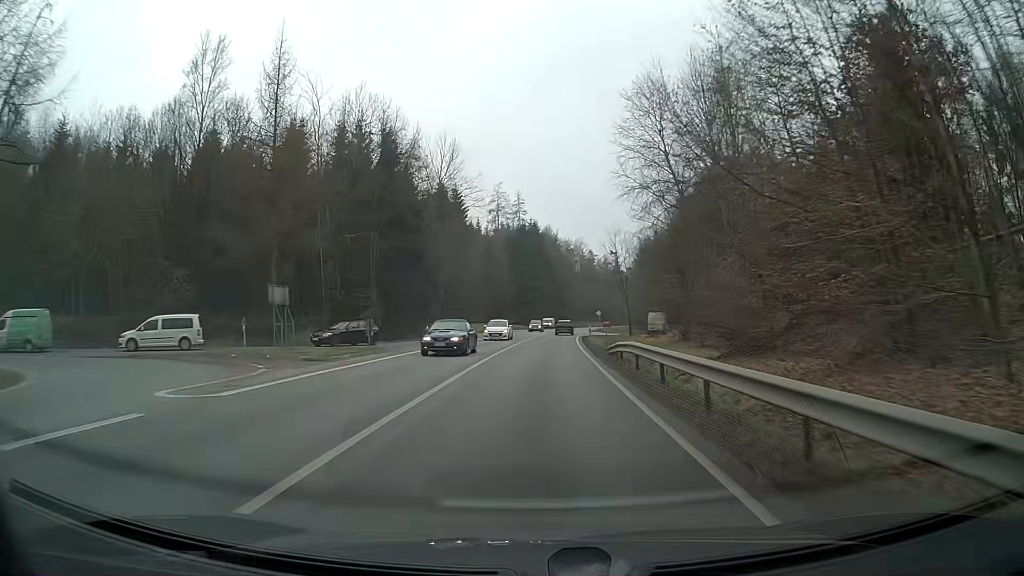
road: primary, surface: asphalt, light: Day
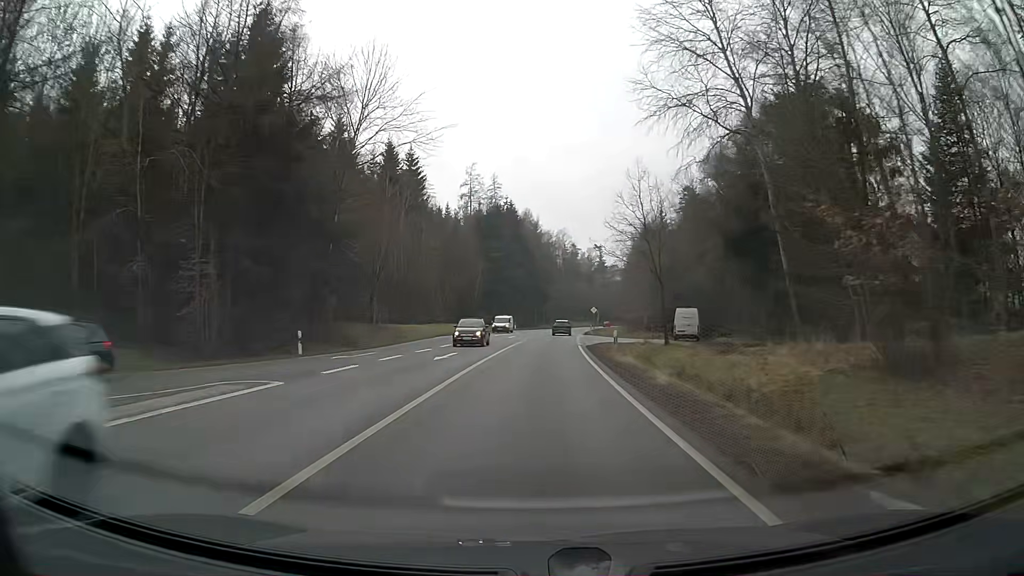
(+0.4, +24.7) m; +2°
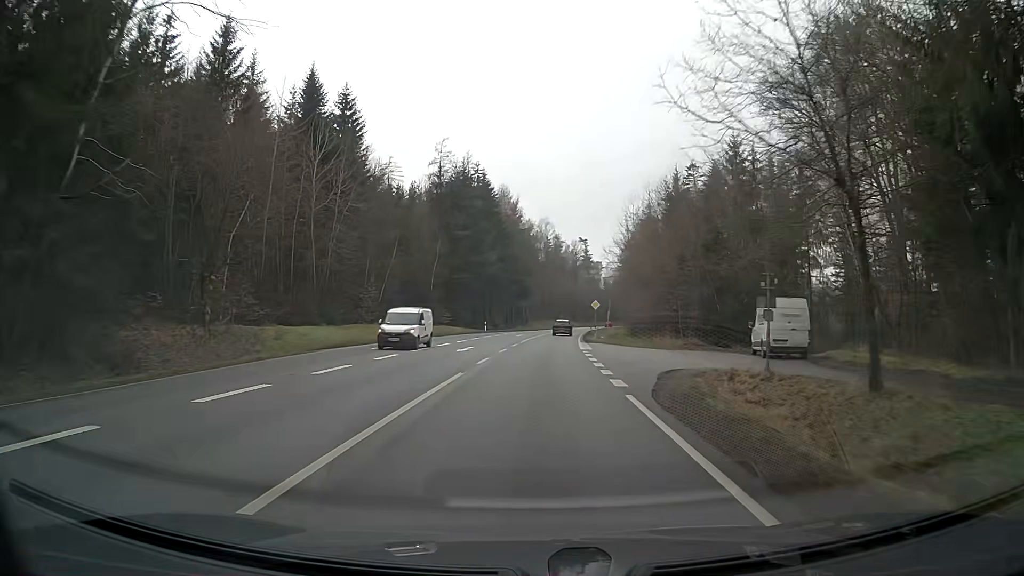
(+0.3, +24.6) m; +2°
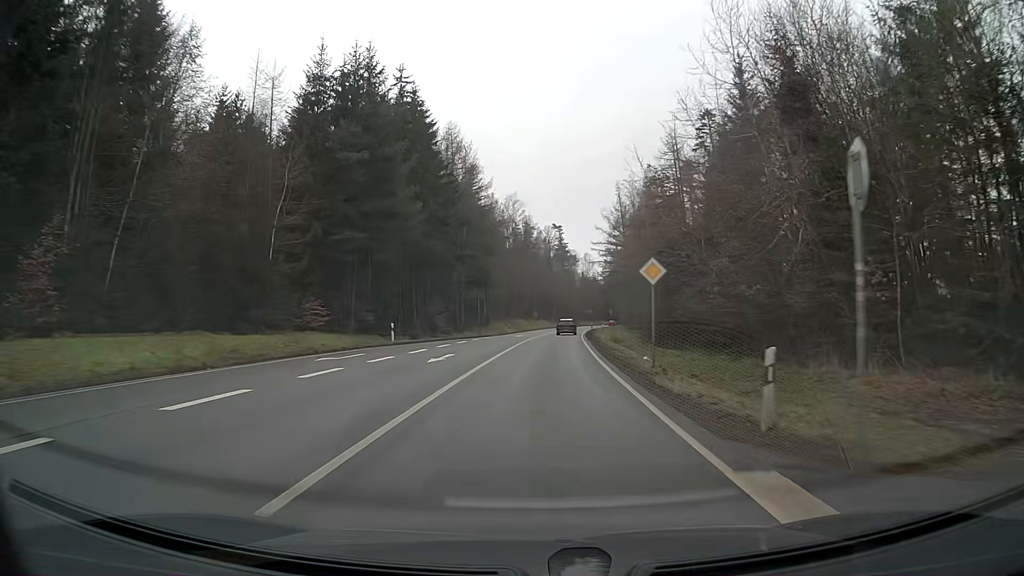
(+0.7, +36.9) m; +2°
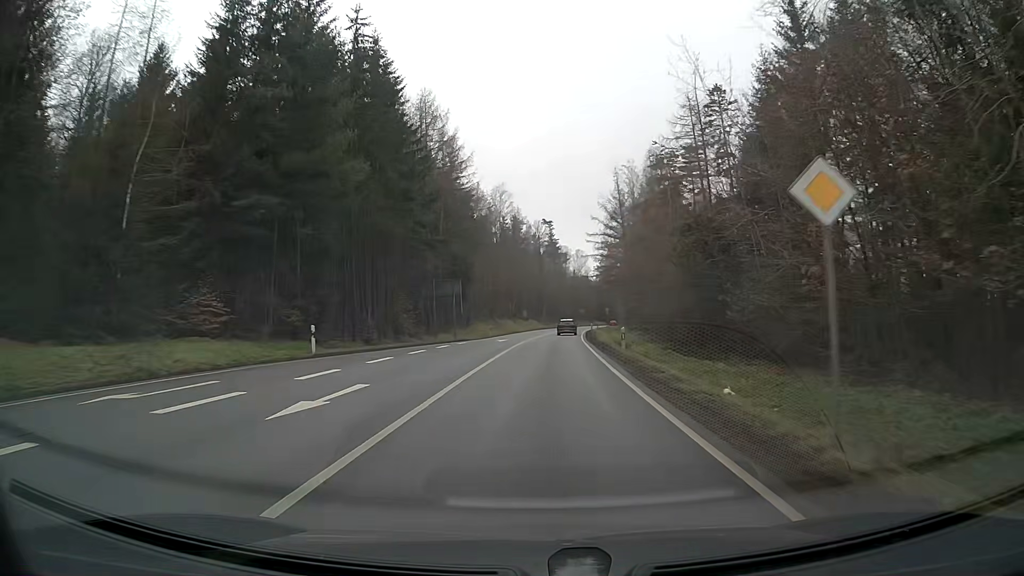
(+0.1, +12.3) m; +1°
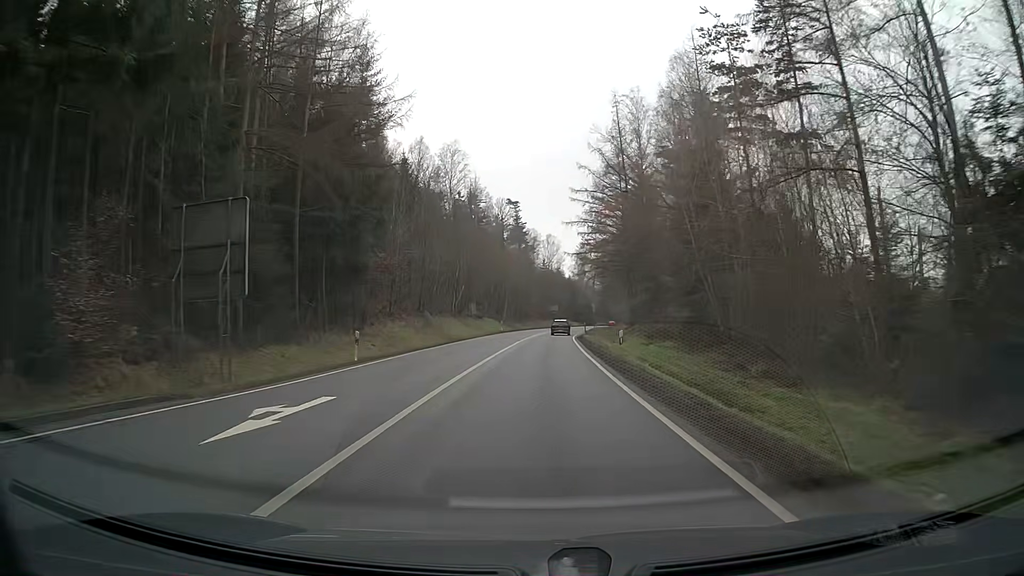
(+1.0, +36.9) m; +3°
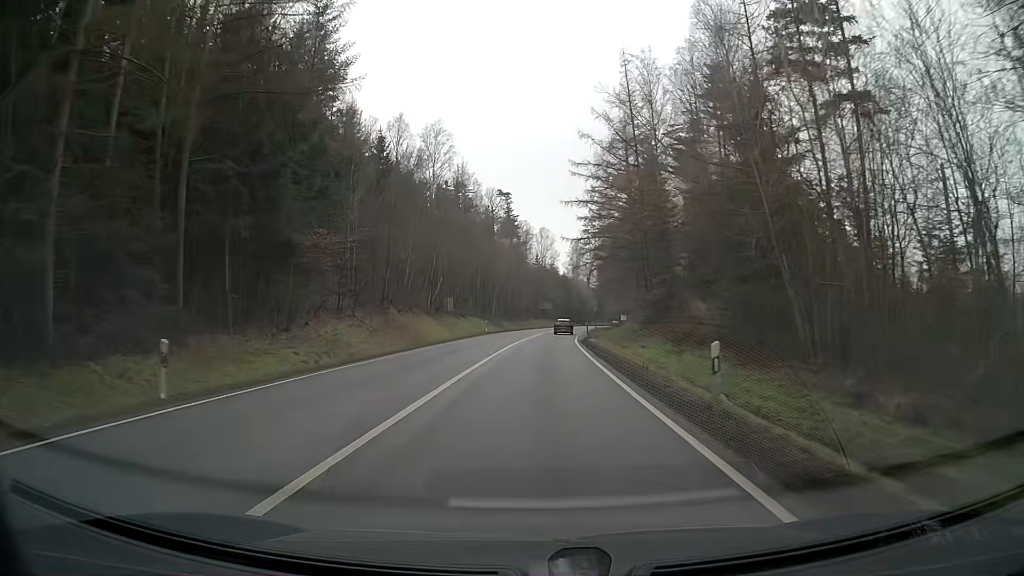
(+0.1, +12.4) m; +1°
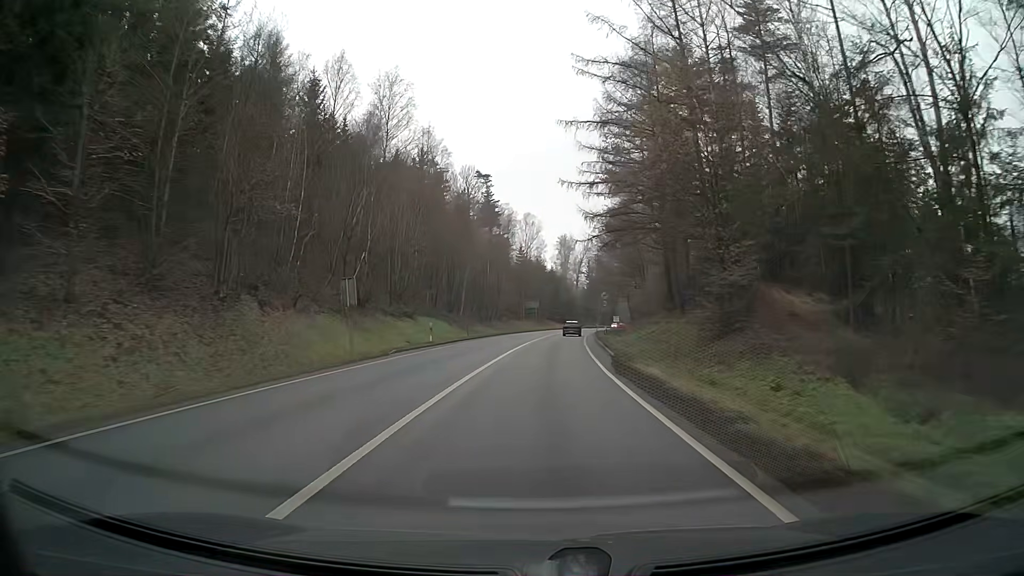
(+0.3, +24.8) m; +2°
